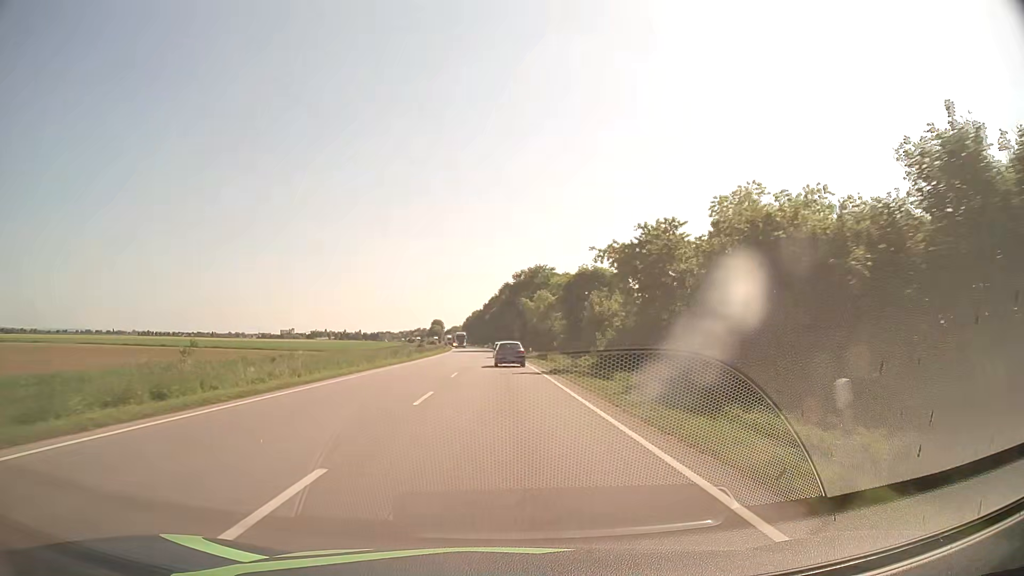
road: primary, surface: asphalt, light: Day
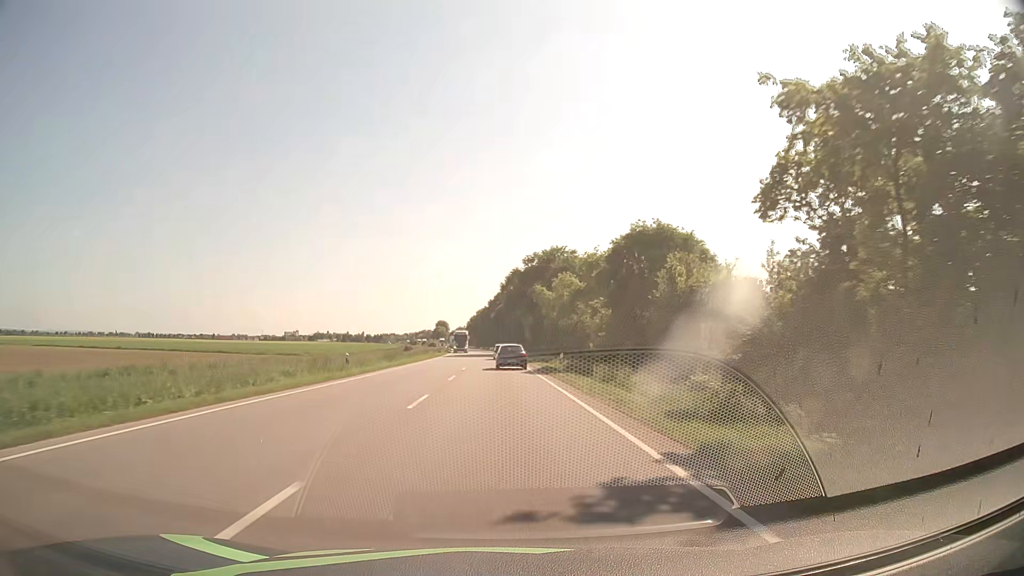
(-0.2, +24.4) m; -1°
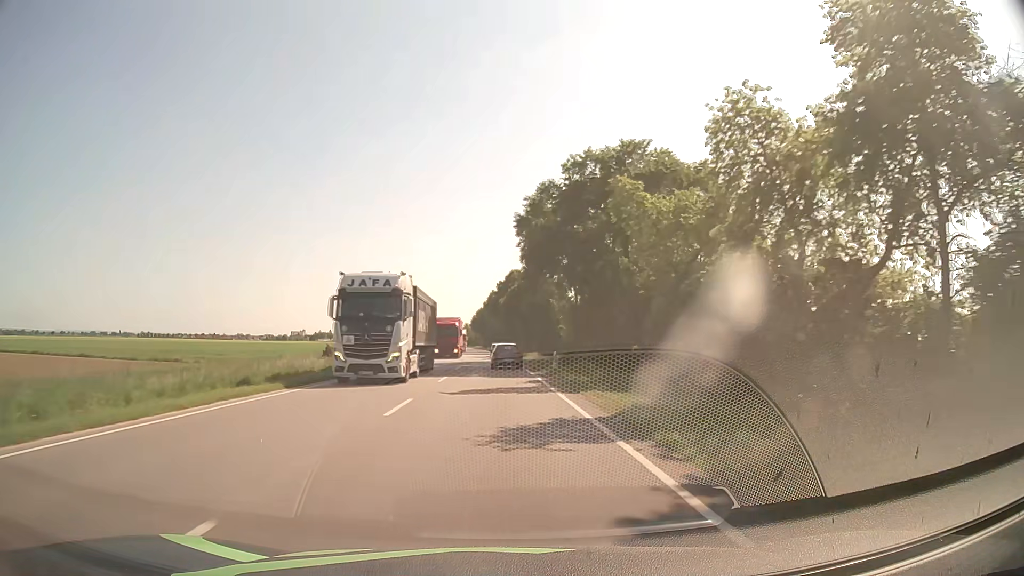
(-0.4, +48.9) m; -1°
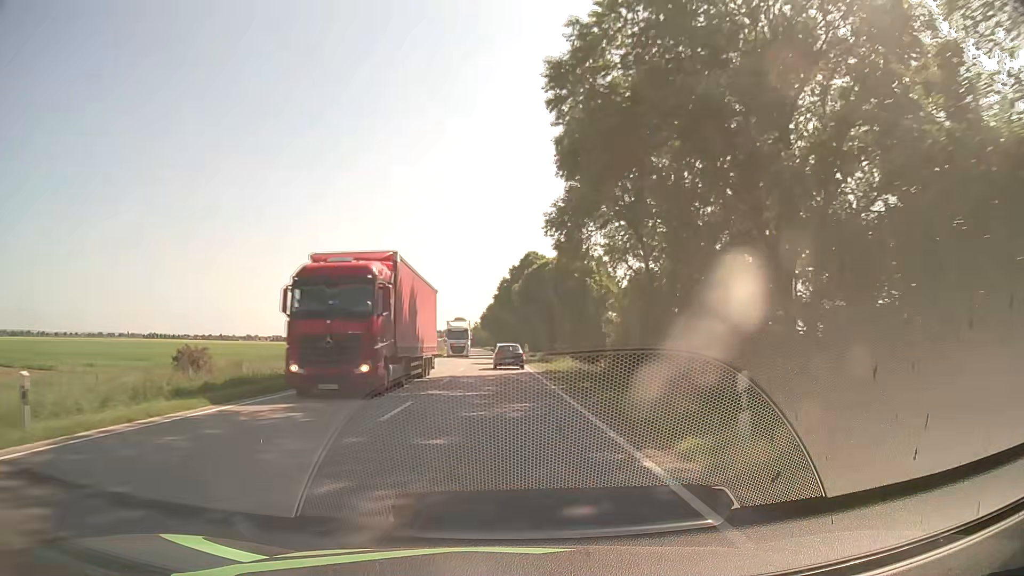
(-0.1, +24.5) m; -1°
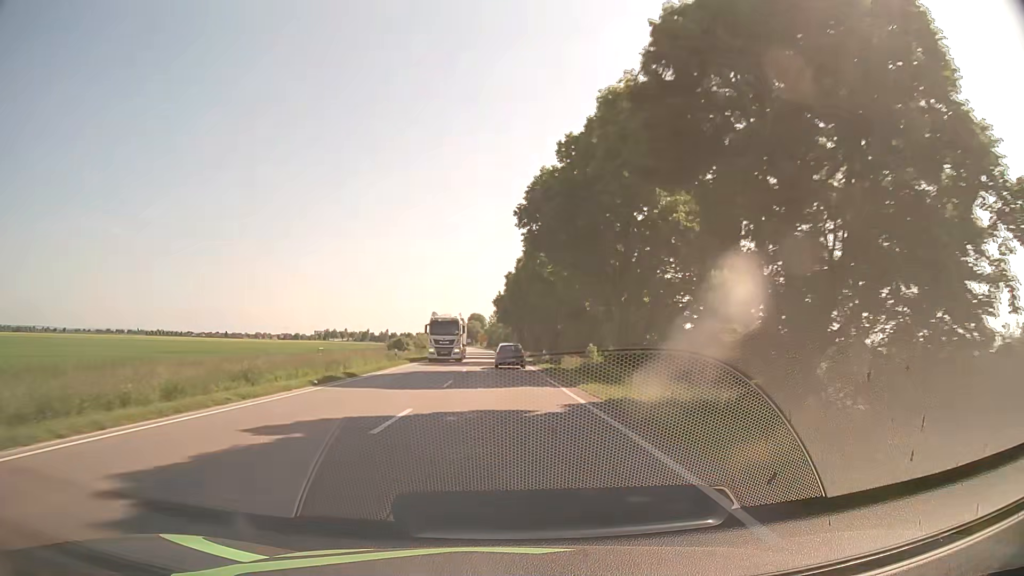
(-0.9, +61.3) m; -1°
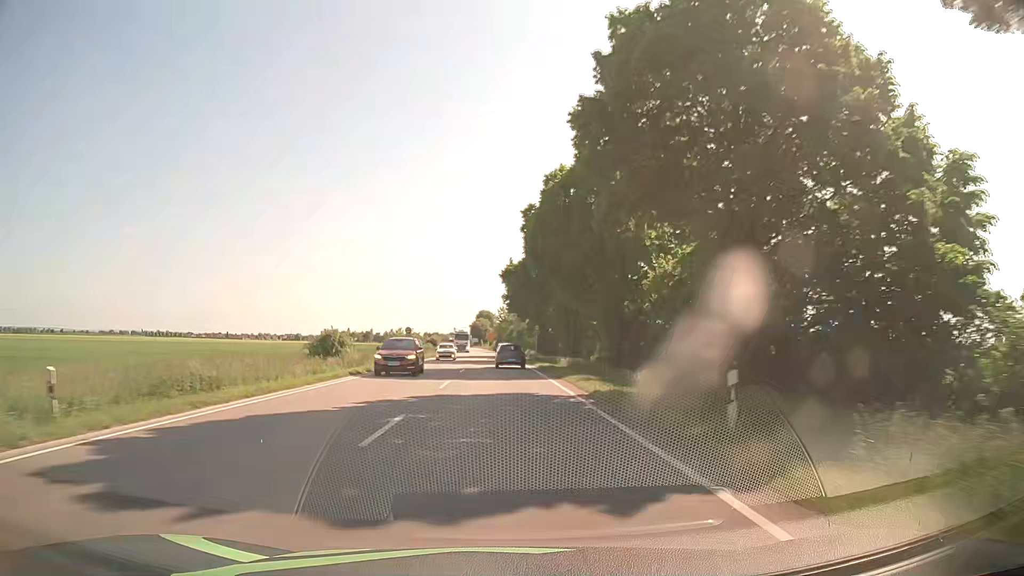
(-0.5, +37.0) m; -1°
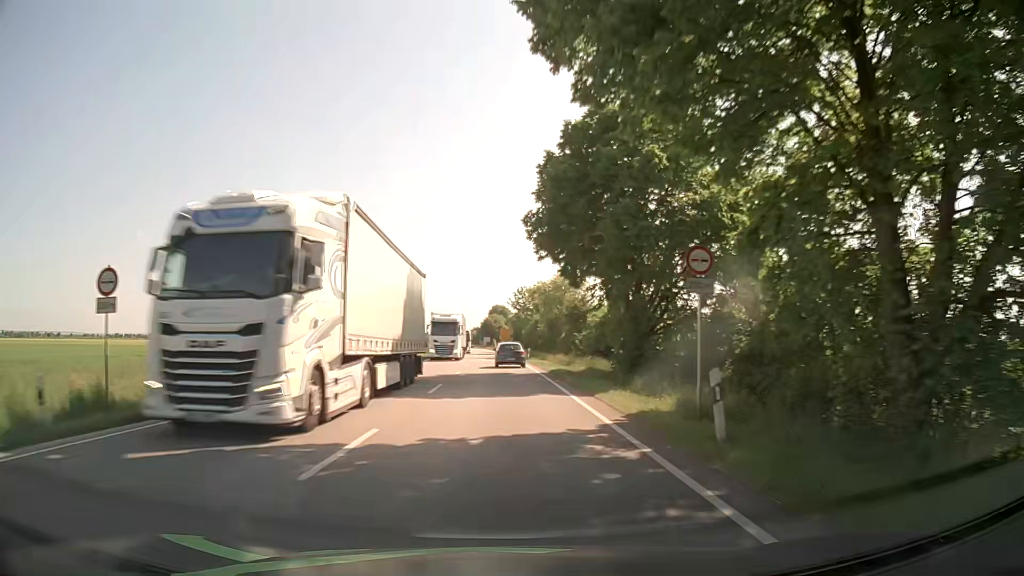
(-0.6, +49.7) m; -2°
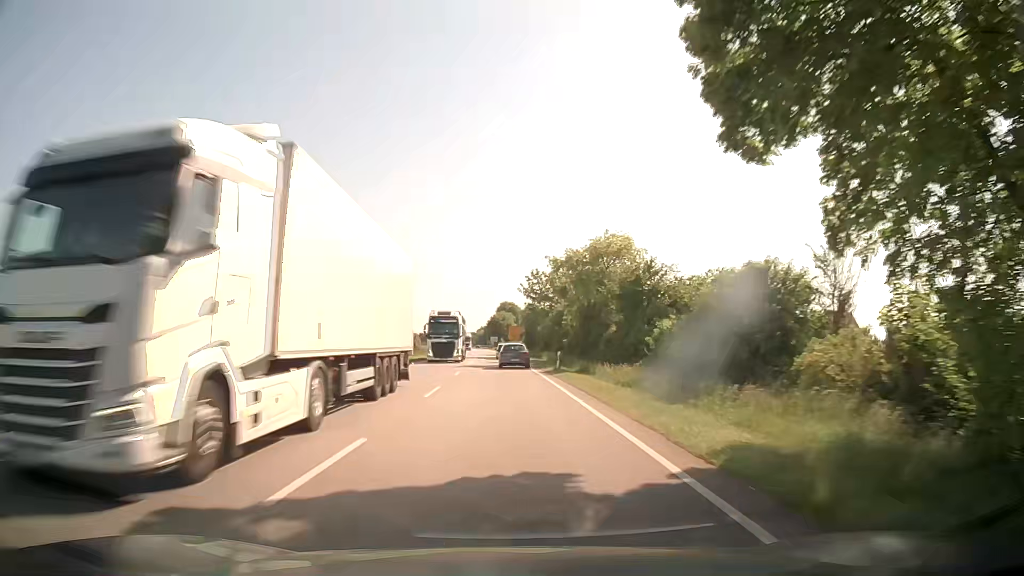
(-0.1, +24.8) m; -1°
(0, +10) (0, +20) (0, +30) (0, +40) (0, +50) (-1, +60) (-1, +70) (-1, +80) (-2, +90) (-2, +100) m
